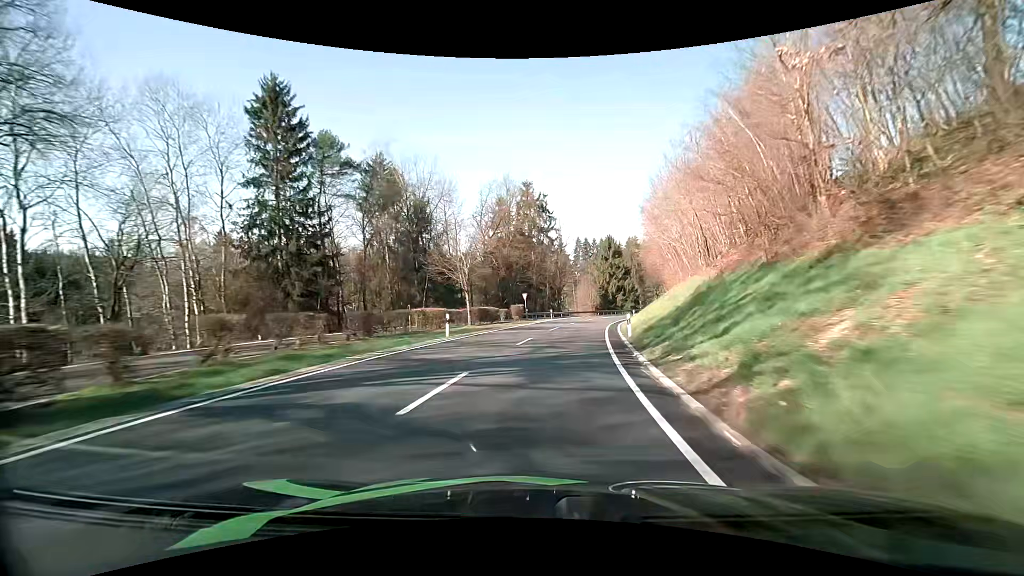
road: secondary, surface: asphalt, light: Day
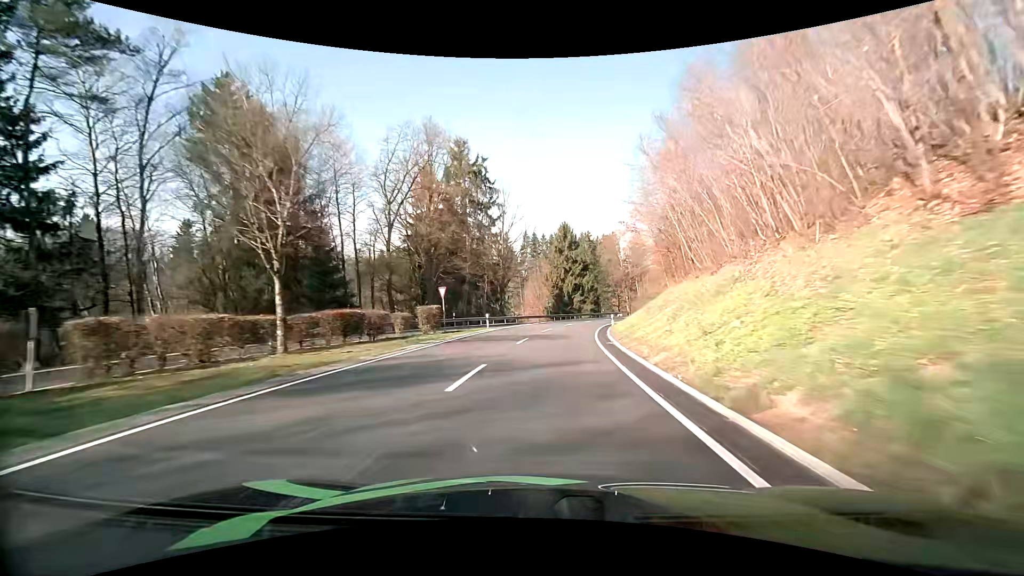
(+1.1, +21.9) m; +5°
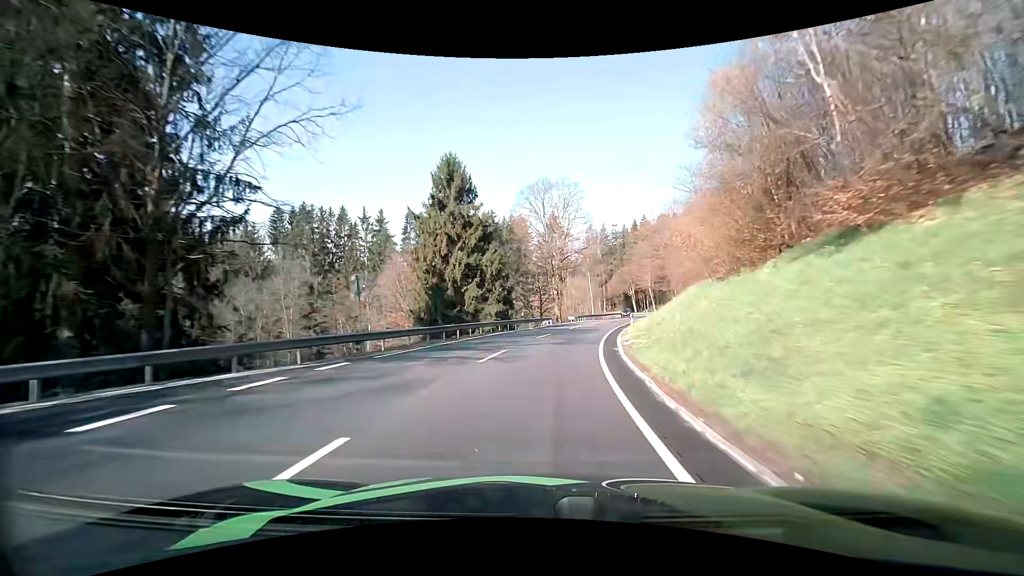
(+4.4, +42.4) m; +12°
(0, +10) (+1, +20) (+3, +30) (+5, +40) (+7, +49) (+10, +59) (+13, +69) (+15, +78) (+18, +88) (+21, +97) m
